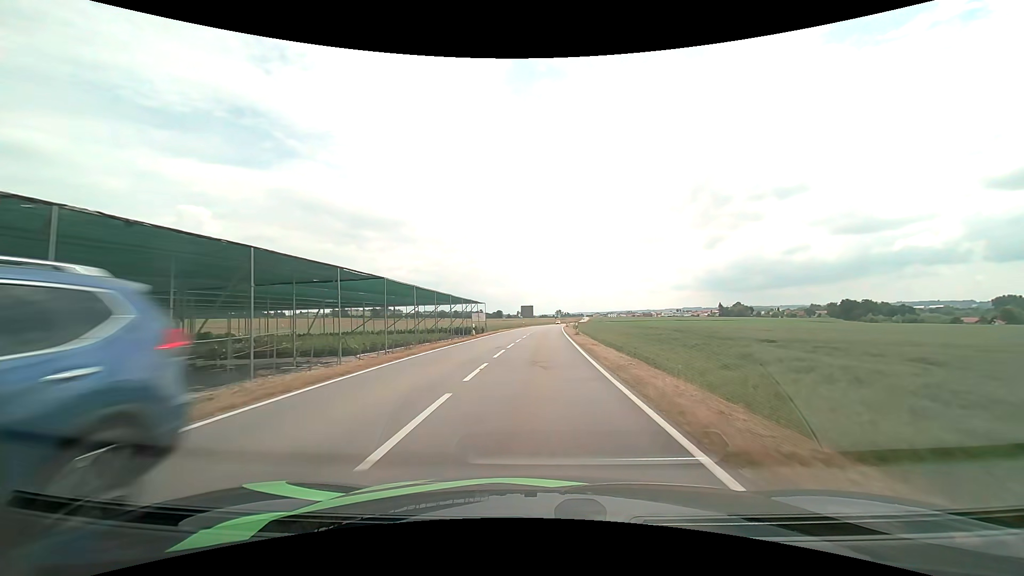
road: tertiary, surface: asphalt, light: Day
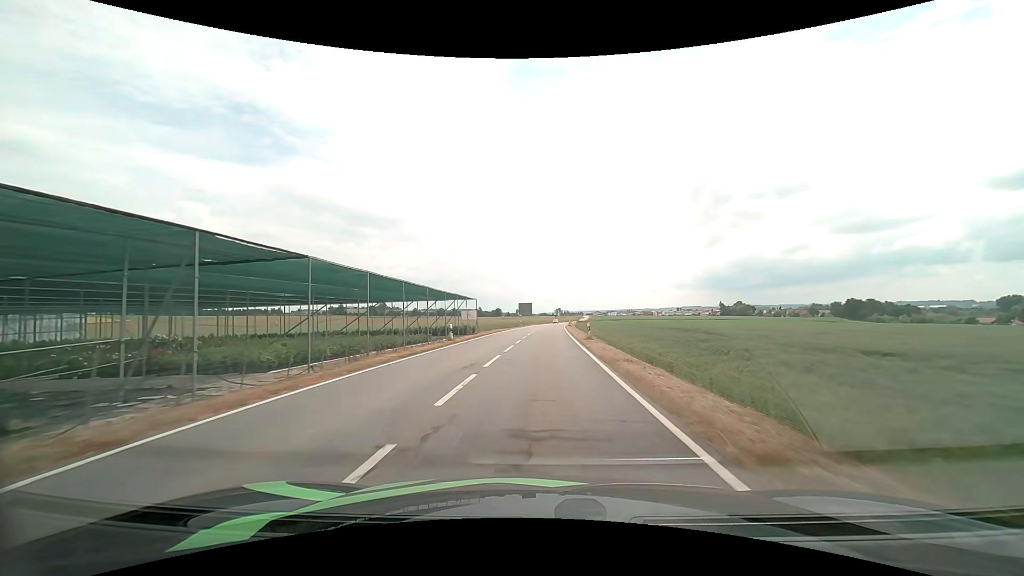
(0.0, +9.5) m; 0°
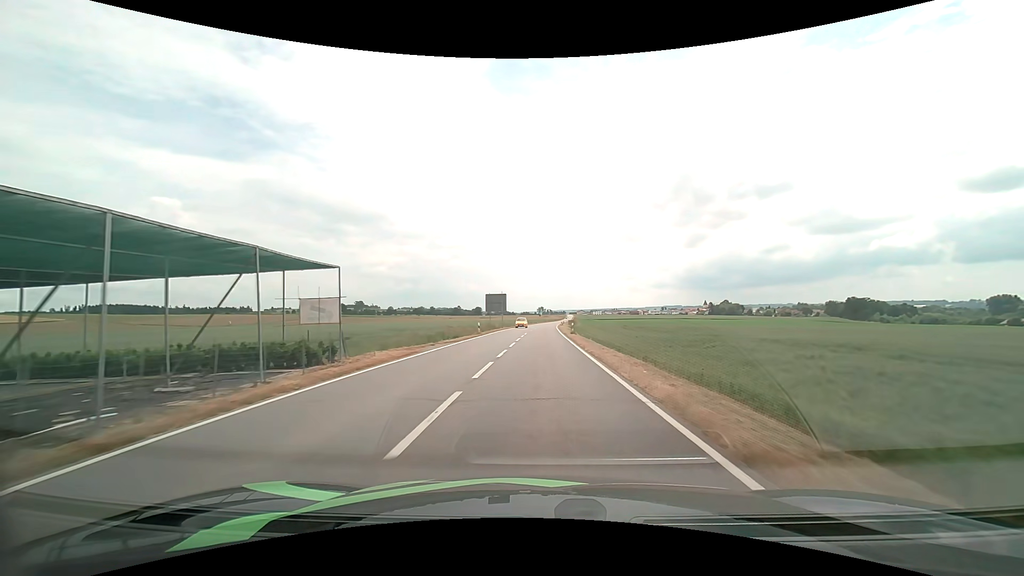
(+0.6, +39.2) m; +2°
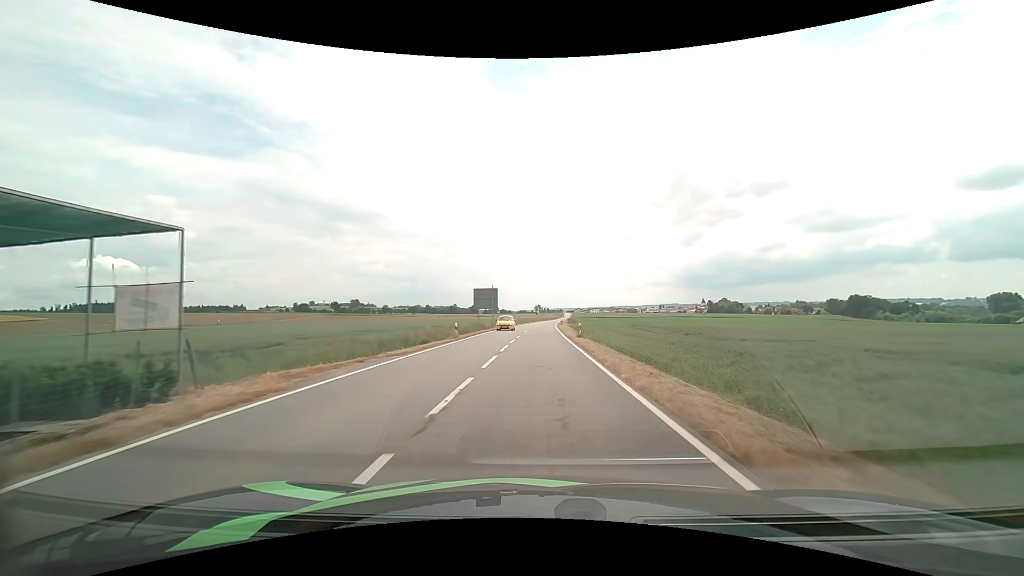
(0.0, +10.1) m; 0°
